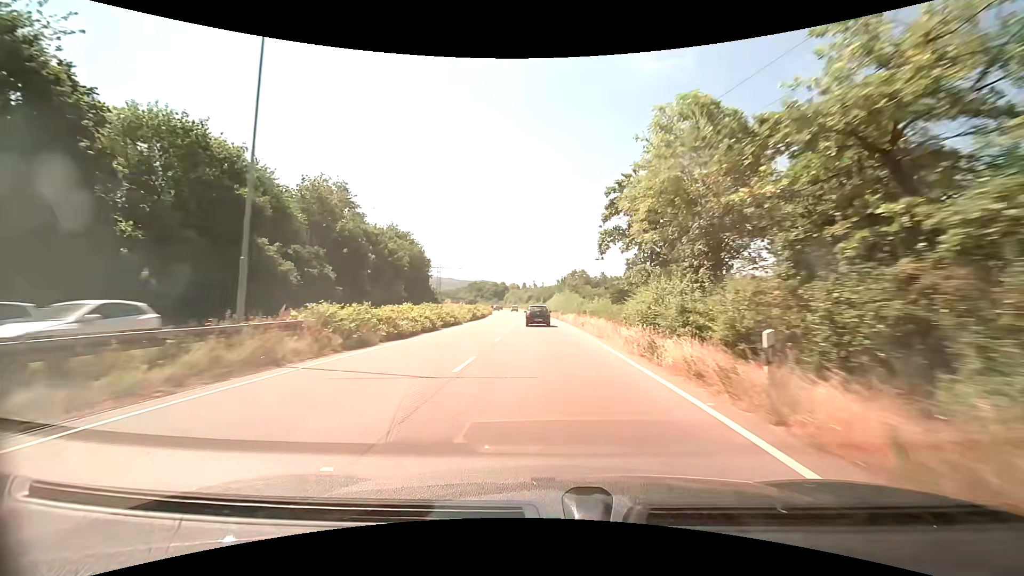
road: trunk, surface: asphalt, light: Day
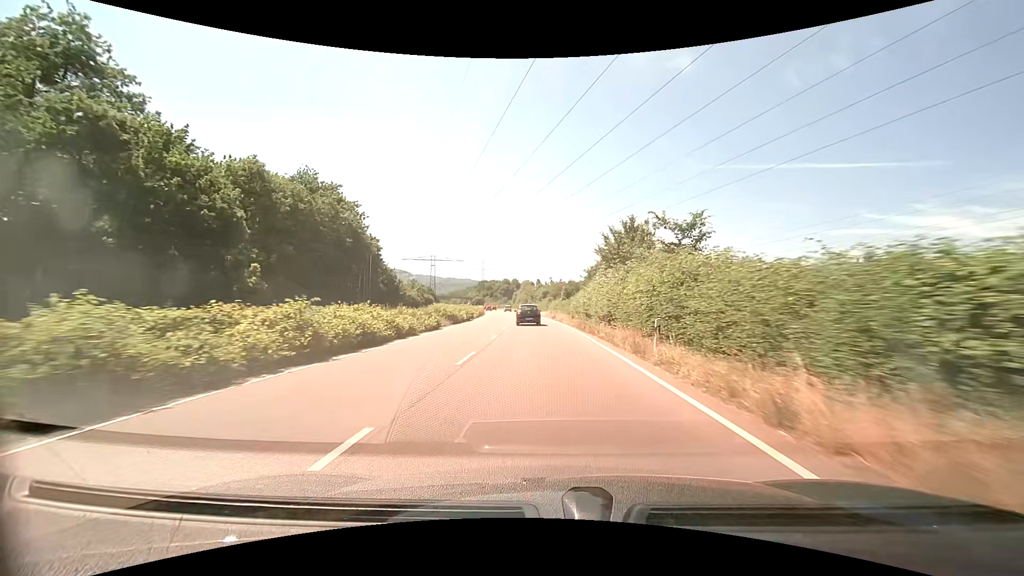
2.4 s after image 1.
(-0.5, +43.7) m; -2°
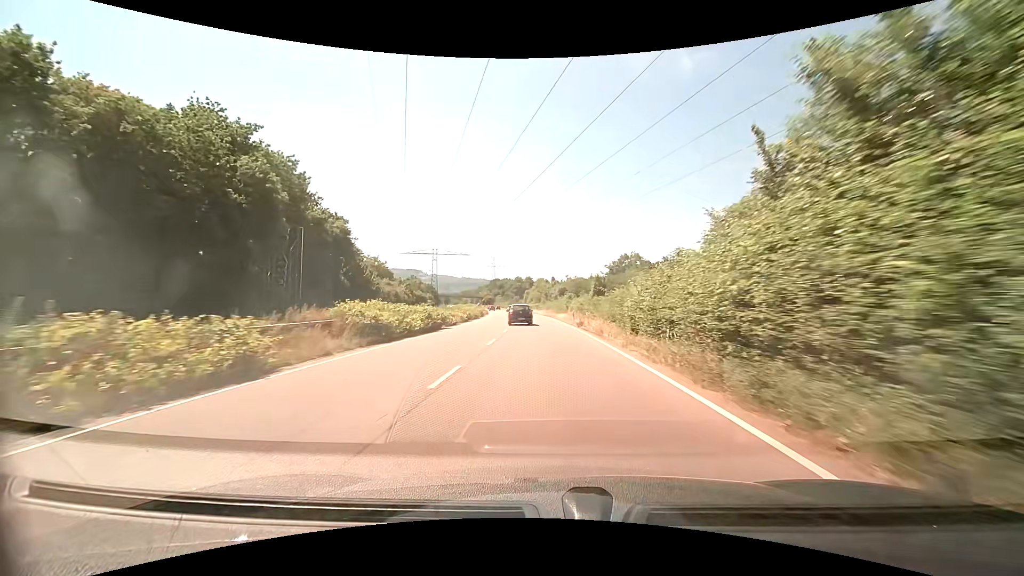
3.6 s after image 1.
(-0.3, +21.4) m; -2°
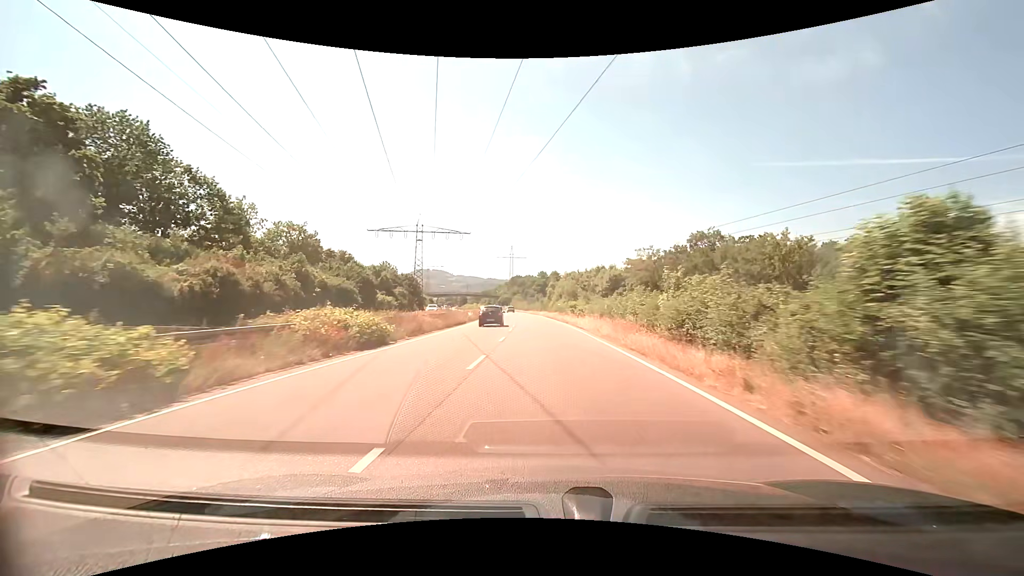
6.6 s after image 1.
(-1.5, +51.5) m; -3°
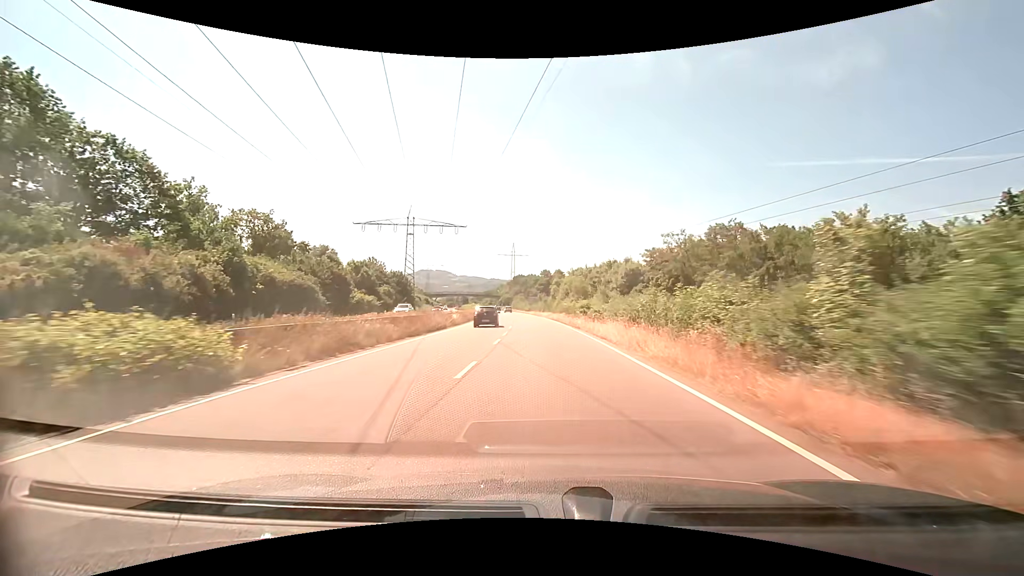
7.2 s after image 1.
(0.0, +10.3) m; 0°
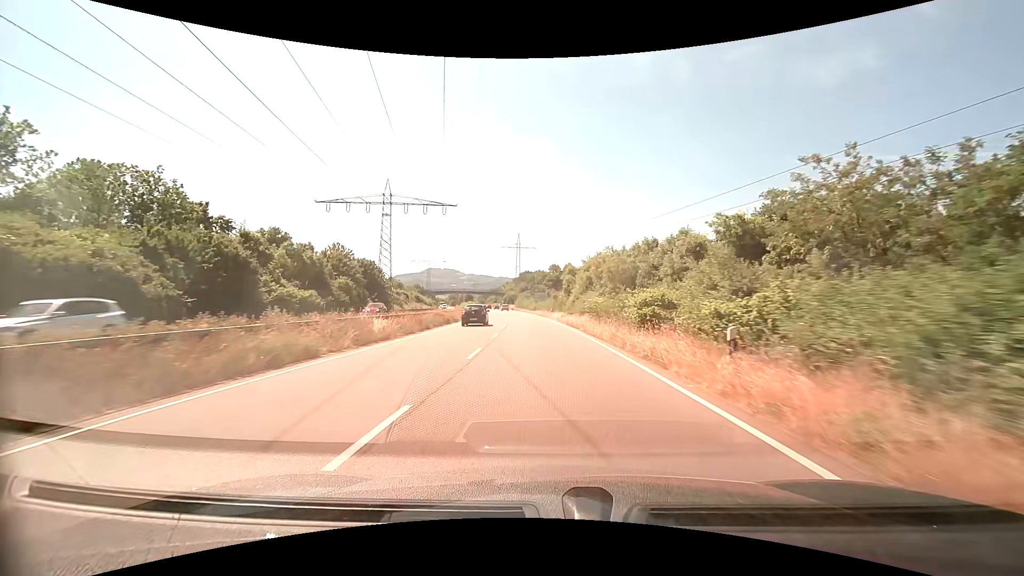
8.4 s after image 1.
(-0.2, +20.8) m; -1°
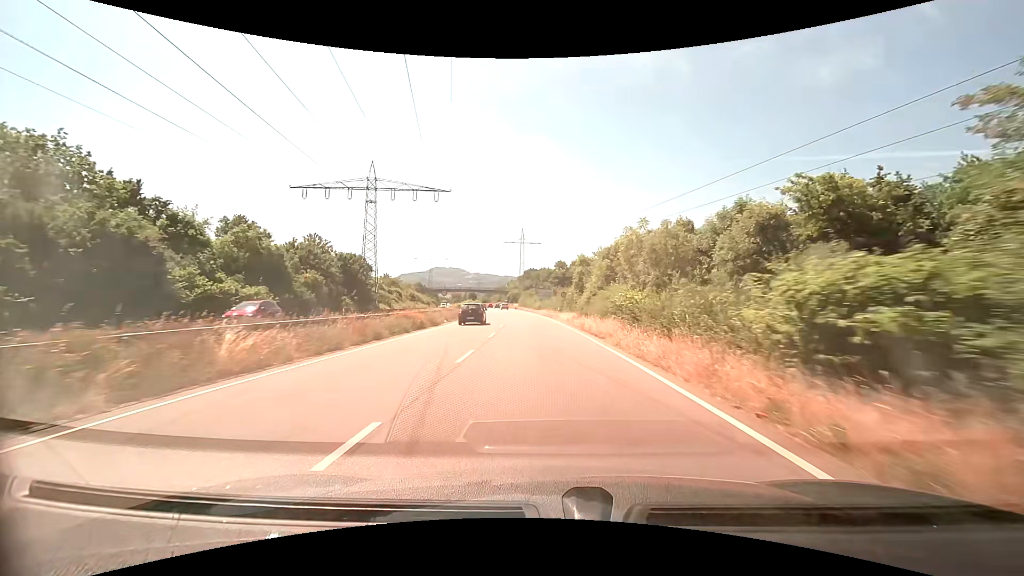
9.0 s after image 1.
(-0.1, +10.0) m; -1°
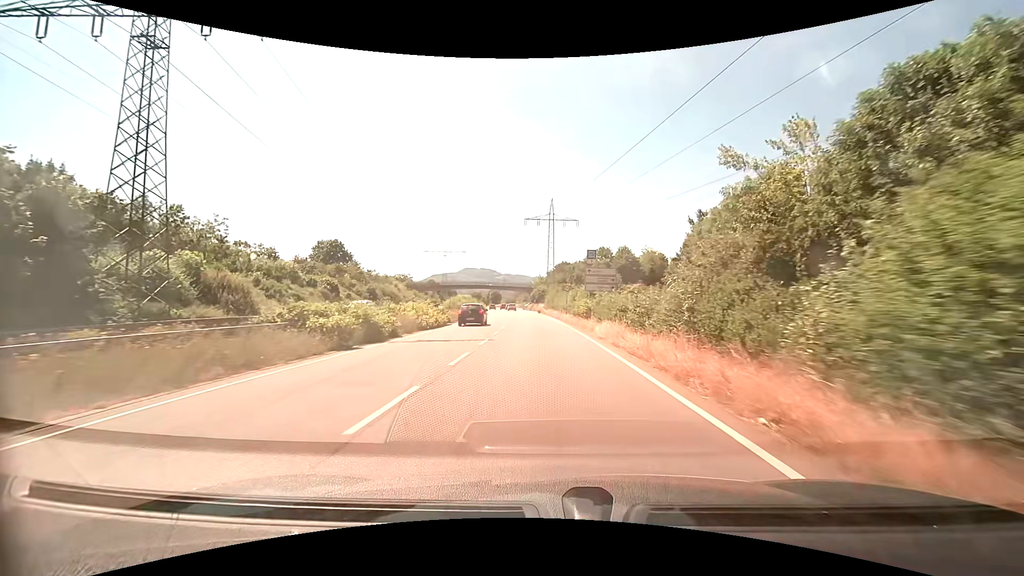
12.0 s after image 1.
(-1.4, +47.0) m; -4°
(0, +10) (0, +20) (-1, +30) (-1, +40) (-1, +50) (-2, +60) (-3, +70) (-4, +80) (-5, +90) (-6, +100) m
